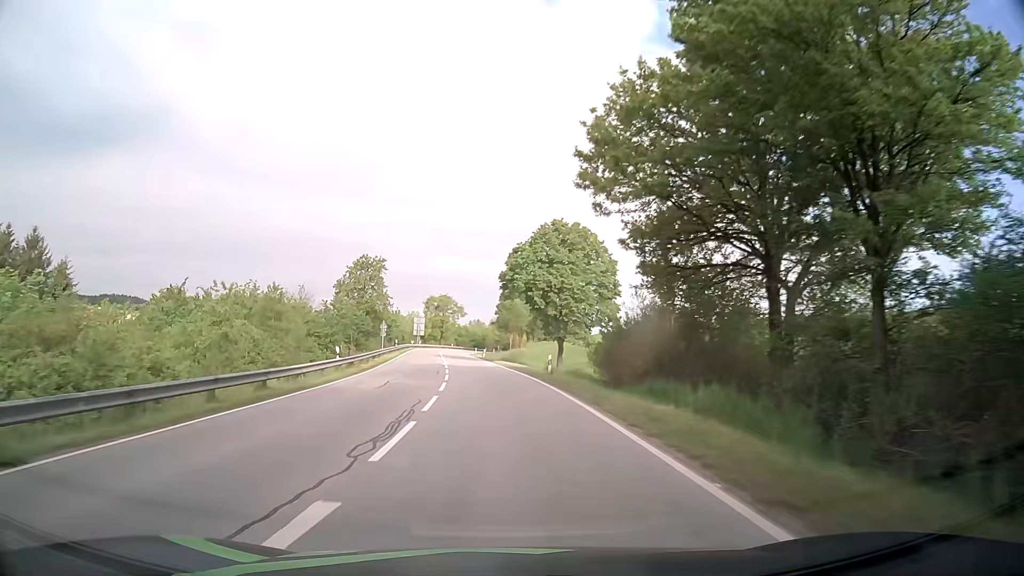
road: secondary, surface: asphalt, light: Day
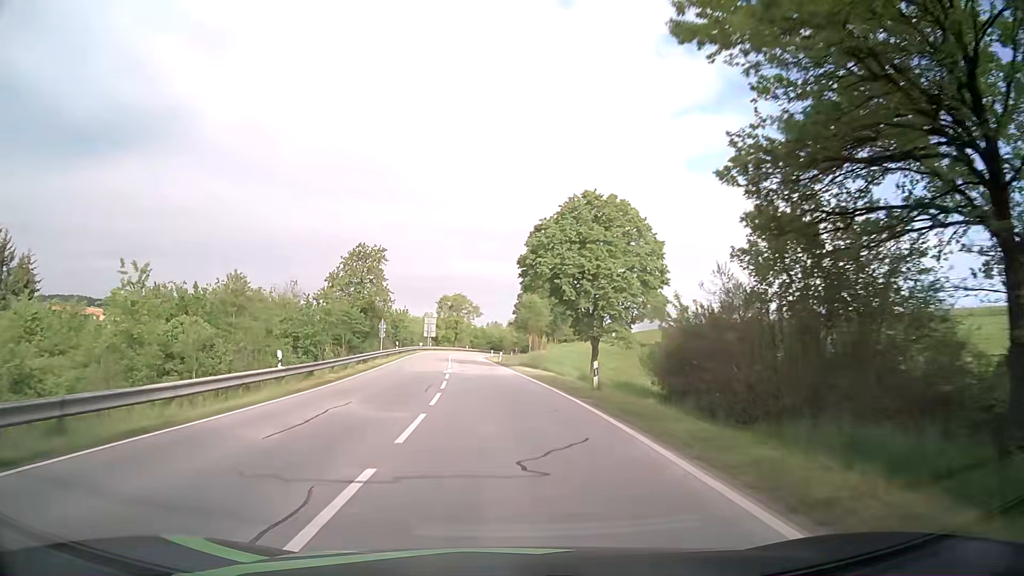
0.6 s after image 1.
(-0.2, +10.4) m; -1°
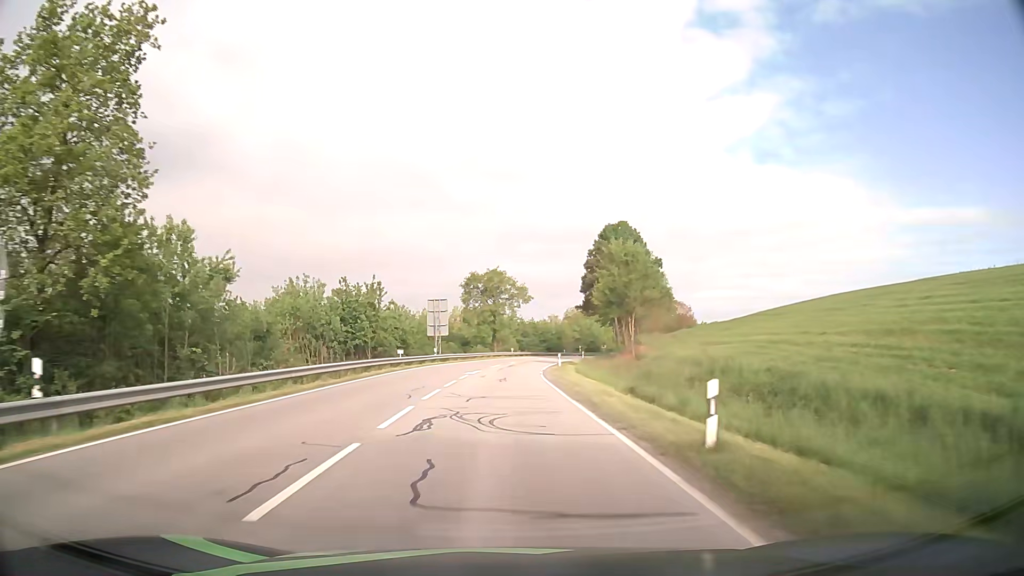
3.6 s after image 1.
(-2.6, +52.7) m; -4°
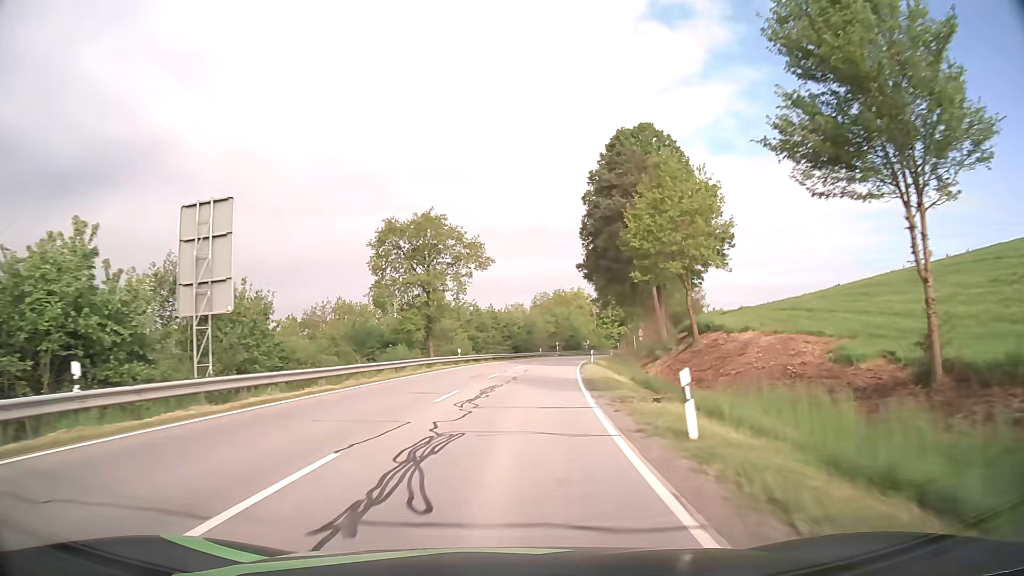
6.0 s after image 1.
(+0.7, +42.7) m; +3°
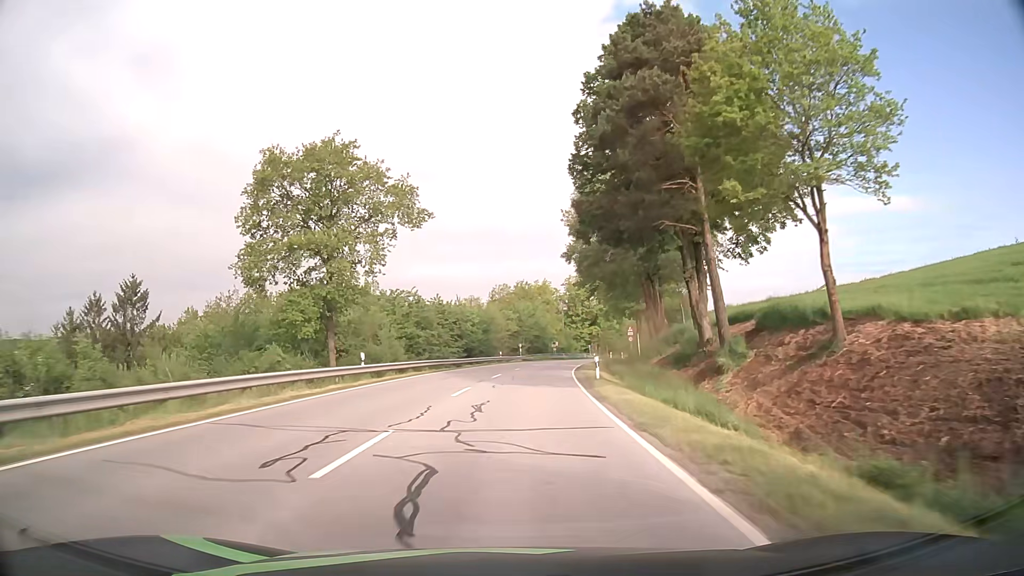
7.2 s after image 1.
(+0.7, +21.4) m; +4°
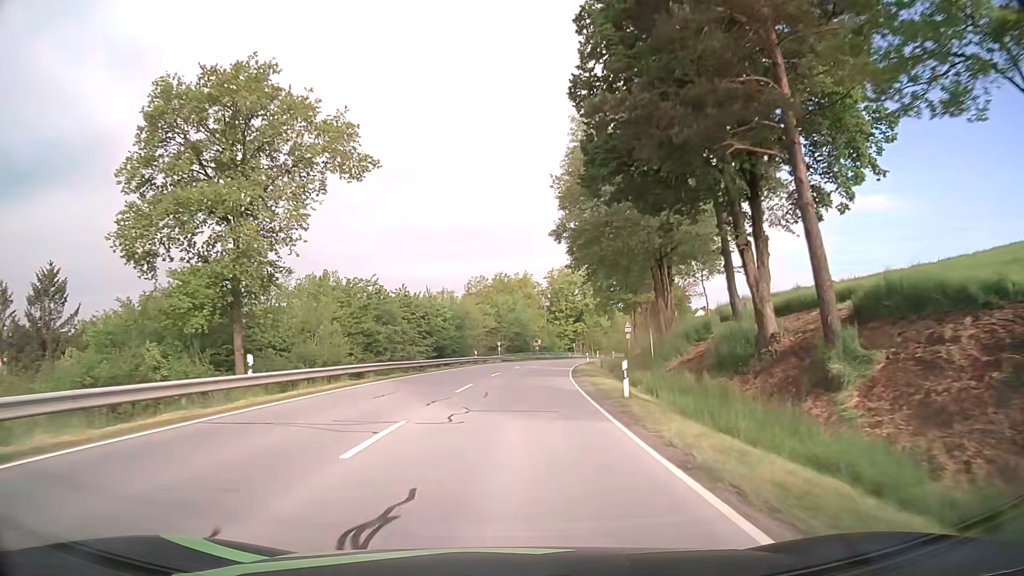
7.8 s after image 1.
(+0.2, +10.7) m; +2°
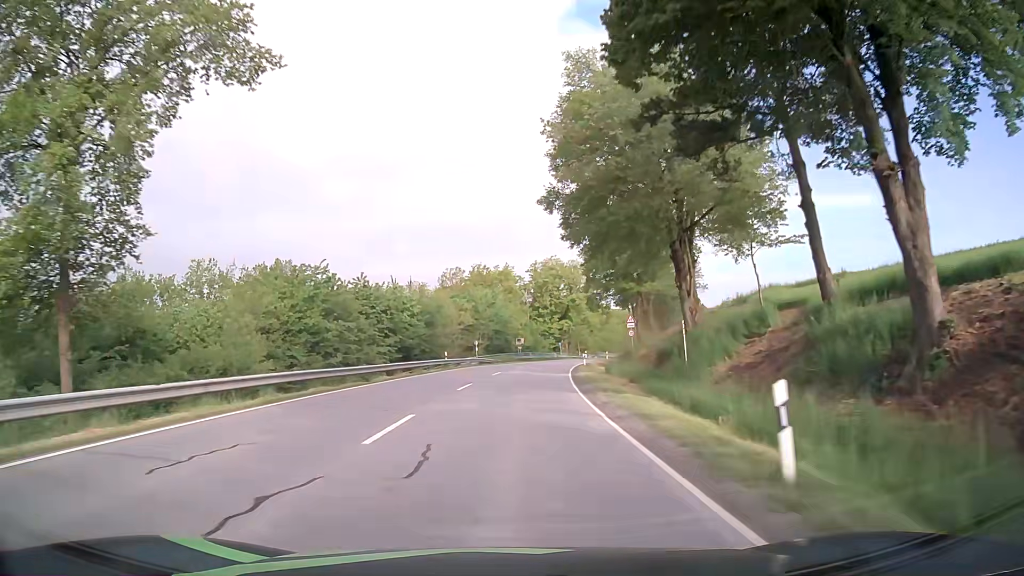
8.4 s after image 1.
(+0.2, +10.7) m; +2°
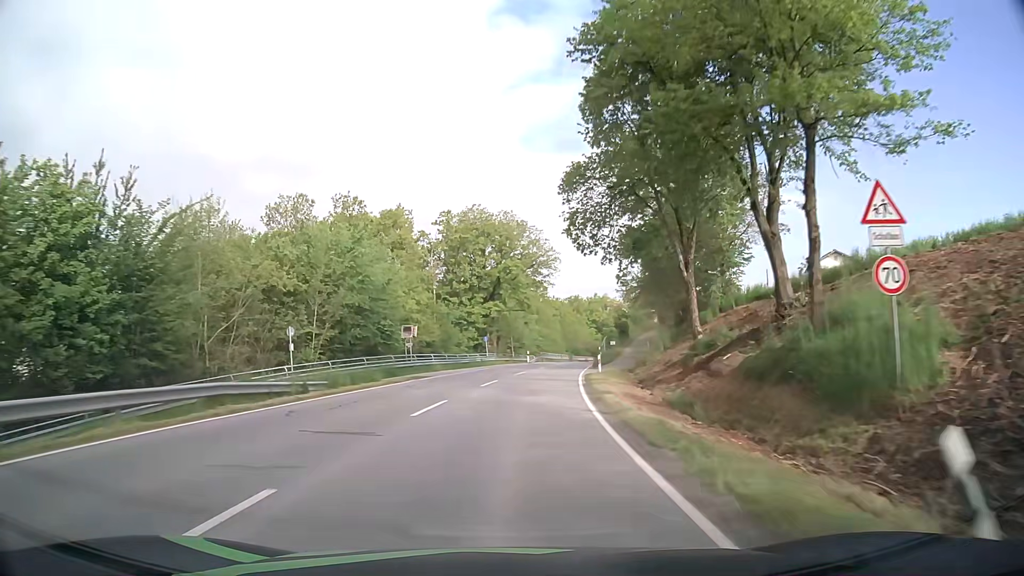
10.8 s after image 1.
(+2.5, +42.9) m; +7°
(0, +10) (+1, +20) (+1, +30) (+3, +40) (+4, +50) (+6, +60) (+7, +70) (+9, +79) (+11, +89) (+13, +99) m
